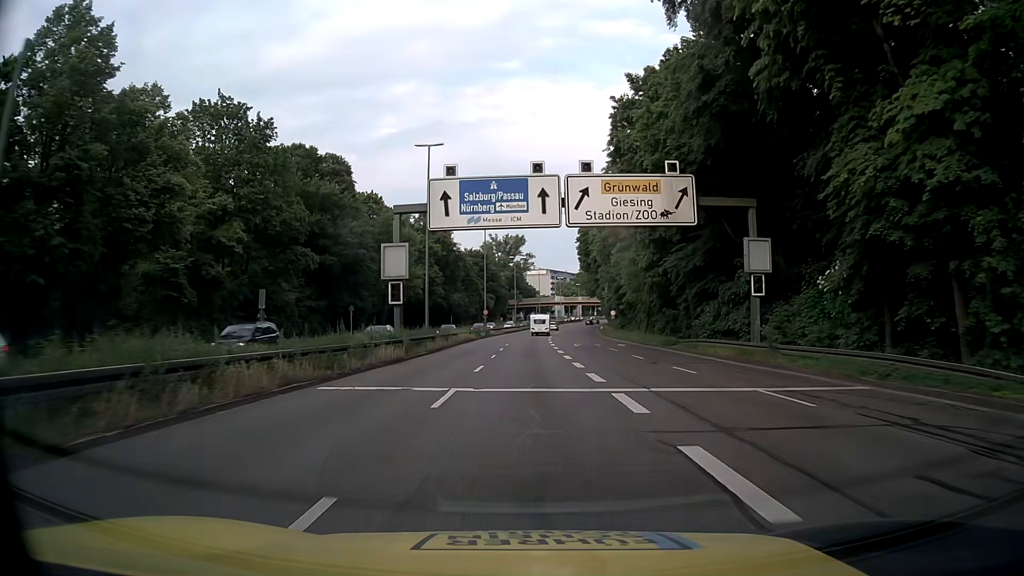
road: trunk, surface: asphalt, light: Day
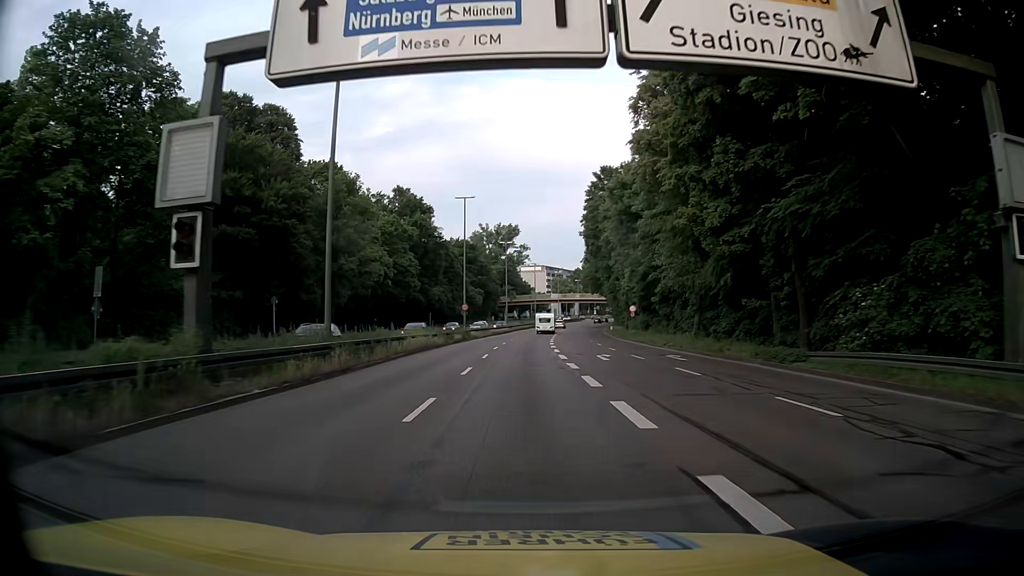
(0.0, +19.7) m; +1°
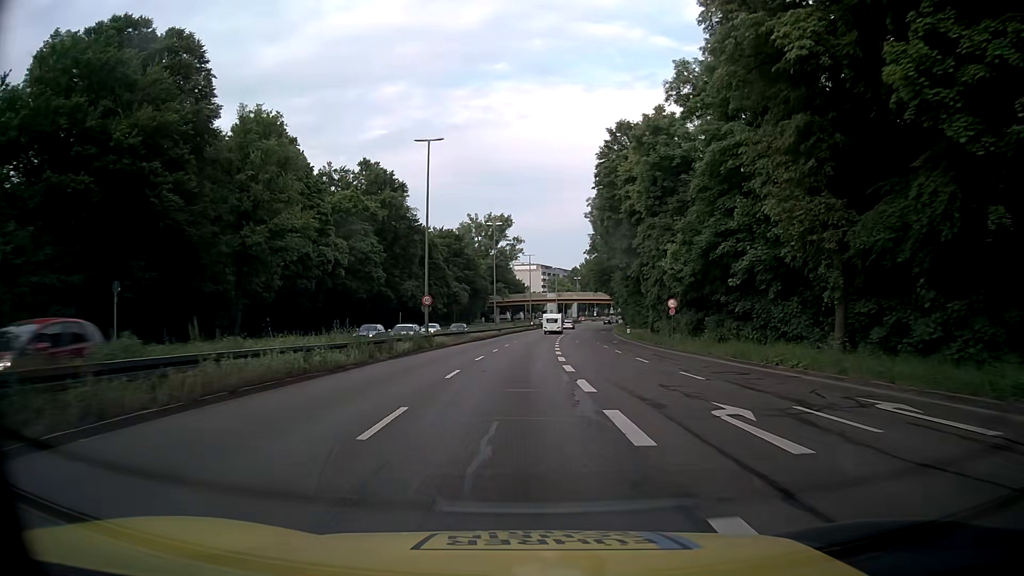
(+0.1, +19.6) m; 0°
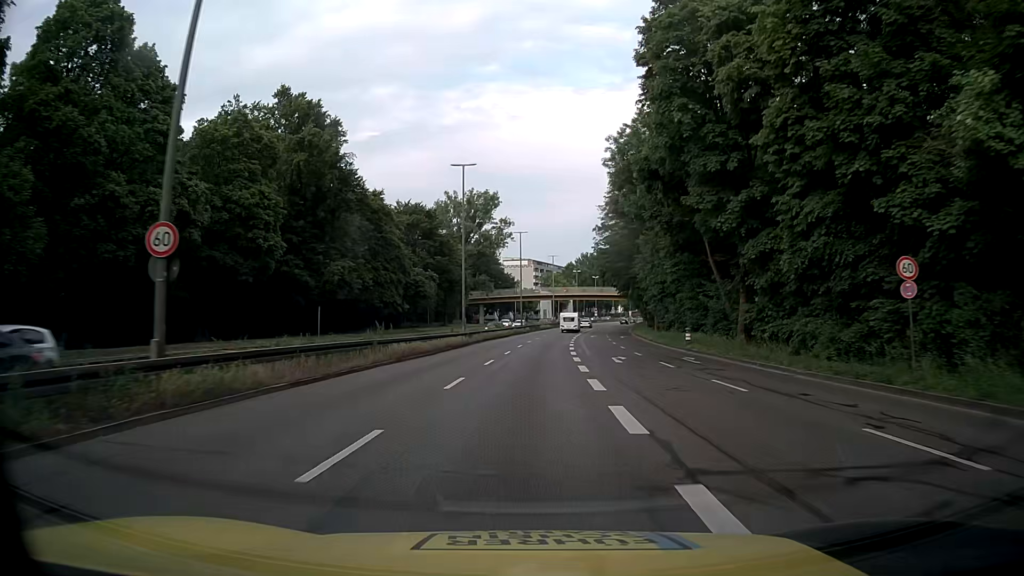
(0.0, +29.2) m; 0°
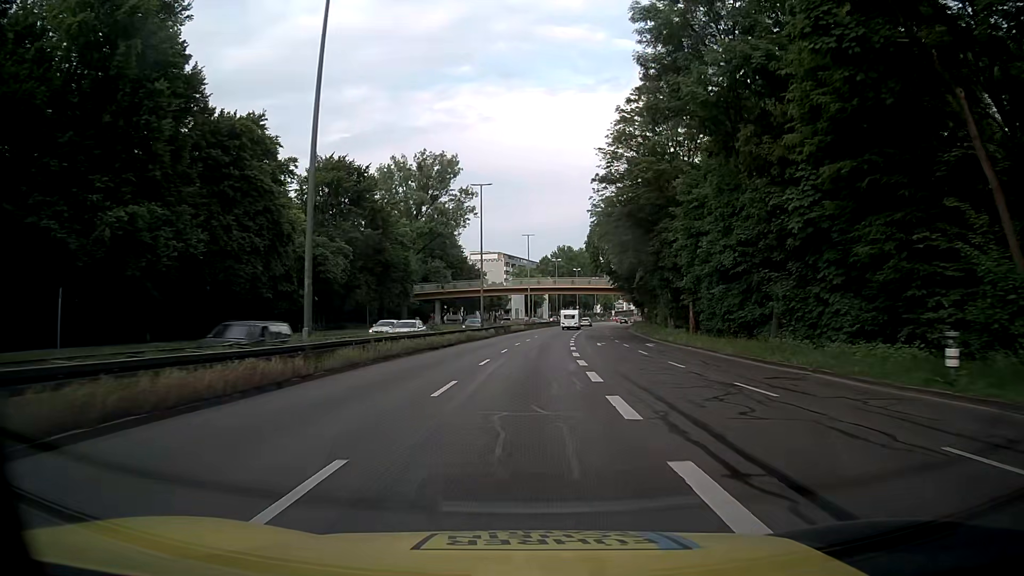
(+0.5, +29.2) m; +3°
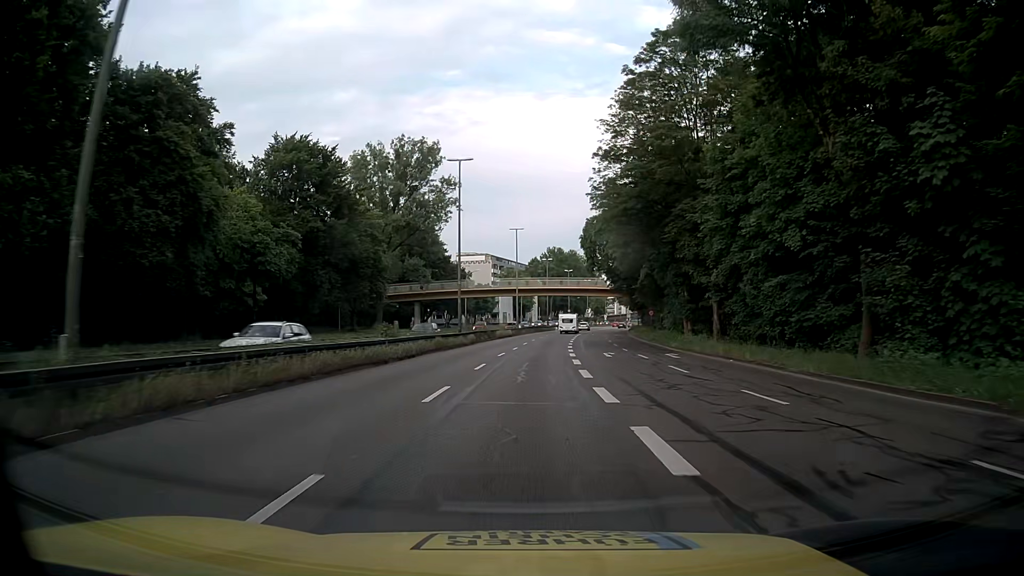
(0.0, +9.7) m; +1°
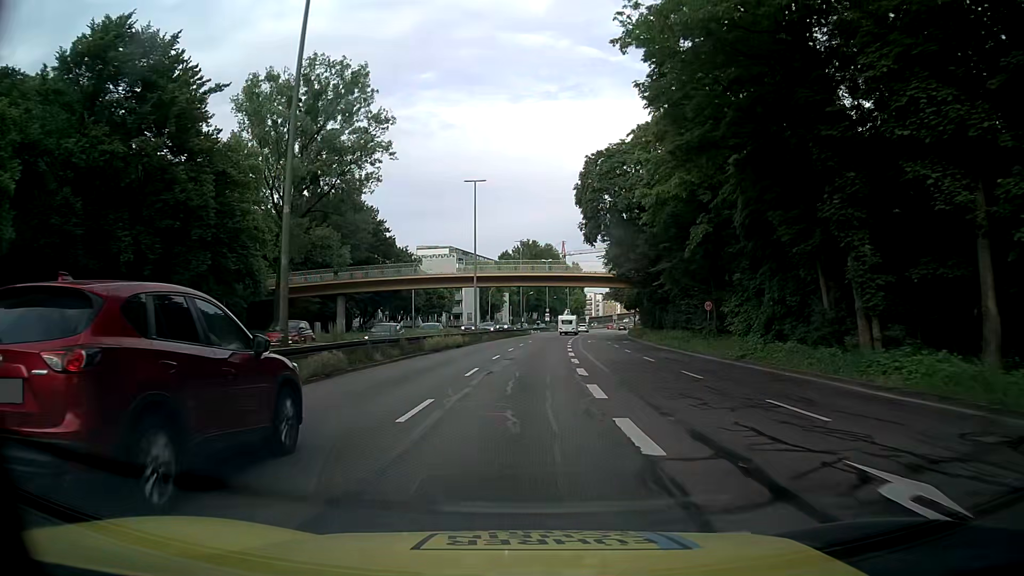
(+0.4, +29.1) m; +2°
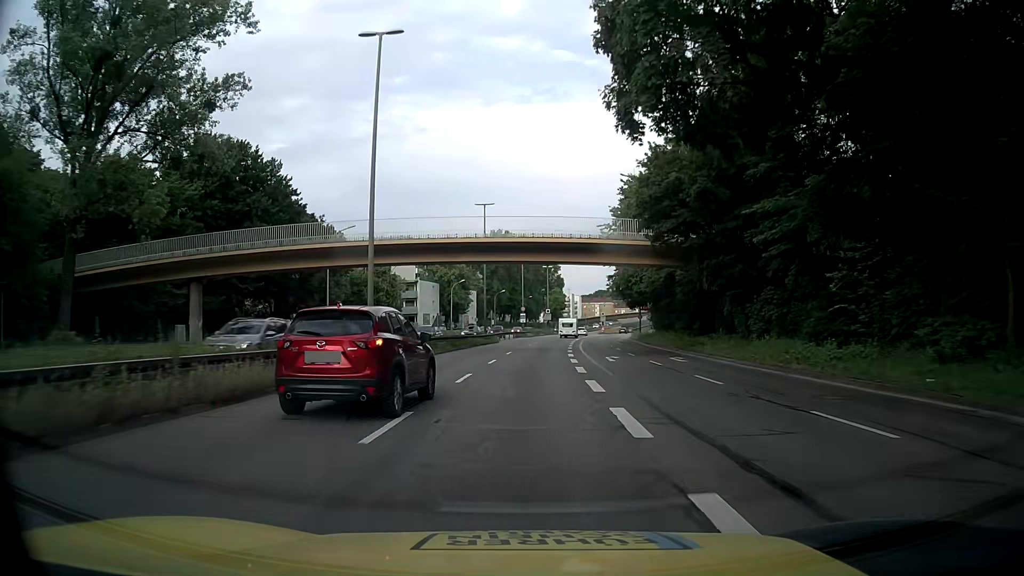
(+0.6, +29.1) m; +2°
(0, +10) (0, +20) (+1, +30) (+1, +40) (+2, +50) (+3, +60) (+4, +70) (+5, +80) (+6, +90) (+7, +100) m
